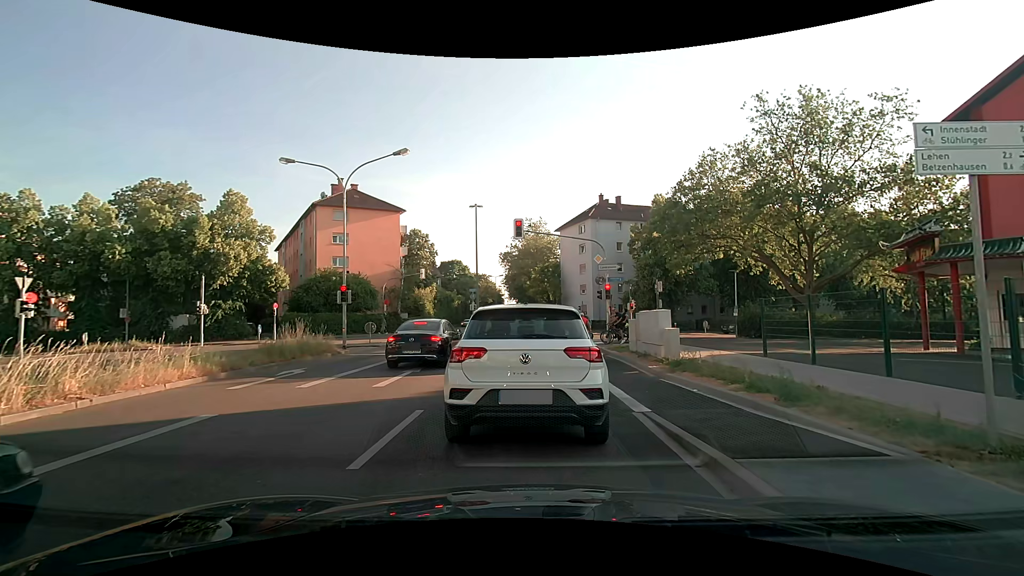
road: secondary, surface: asphalt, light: Day
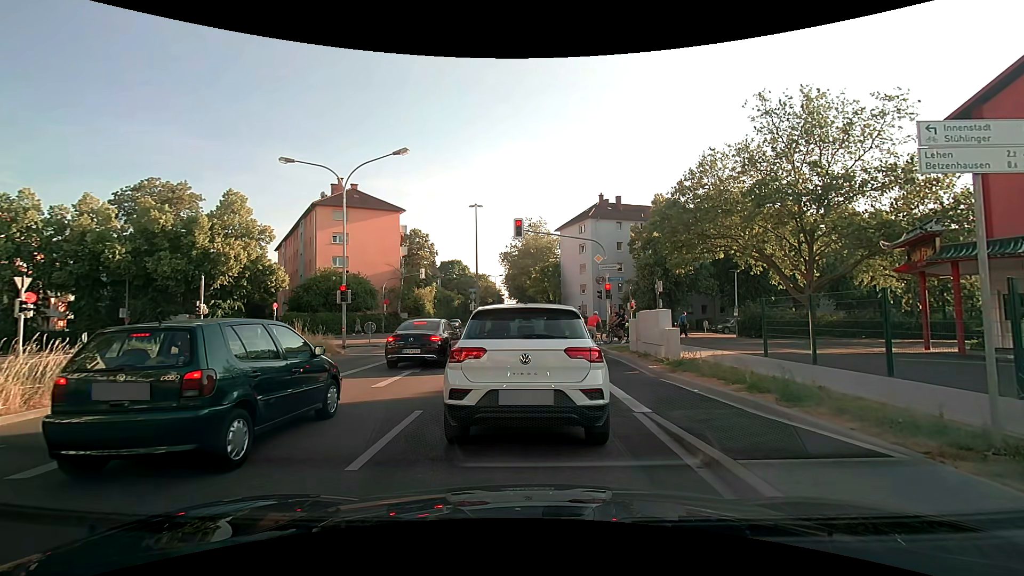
(0.0, +0.1) m; 0°
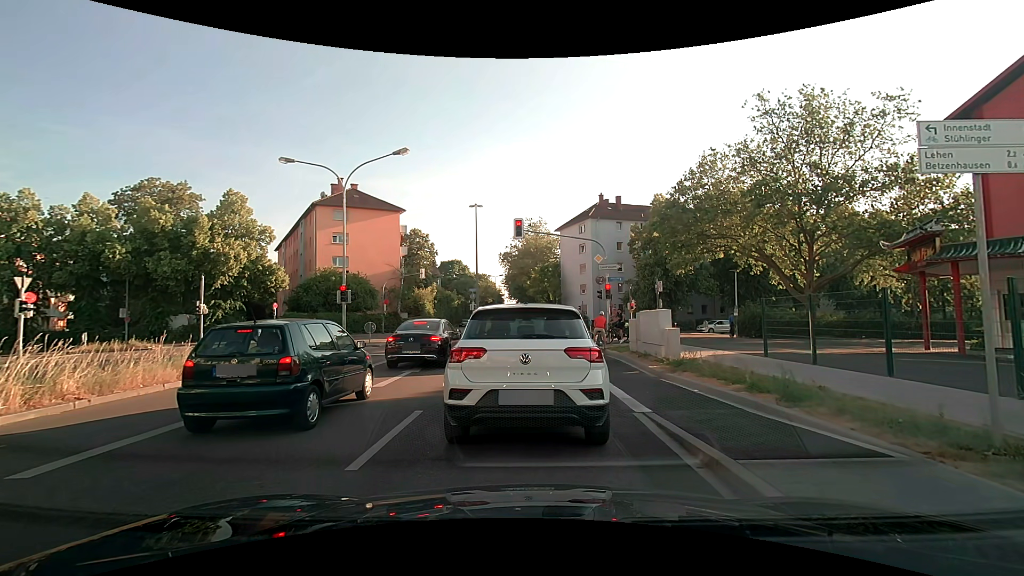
(0.0, 0.0) m; 0°
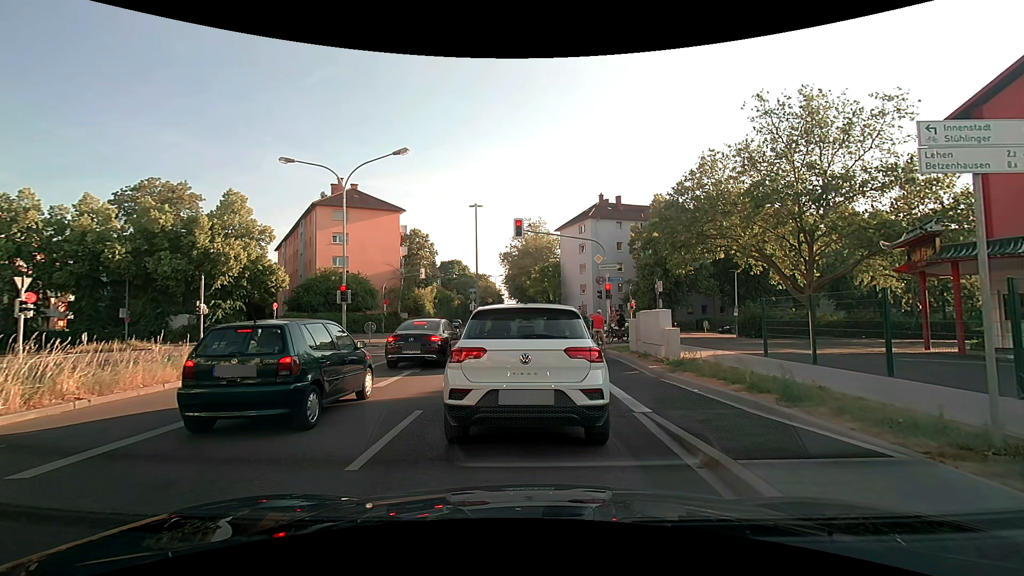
(0.0, 0.0) m; 0°
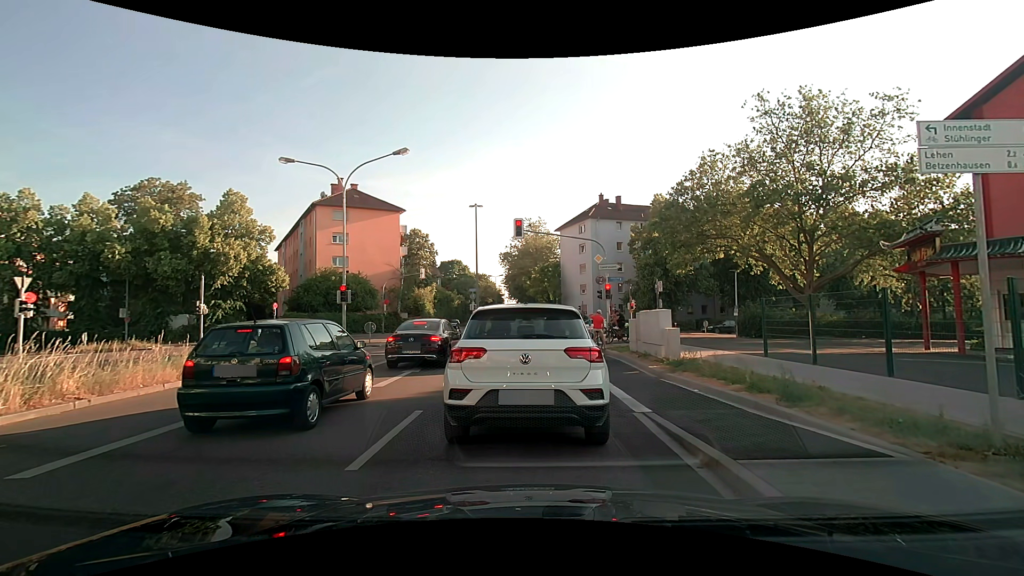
(0.0, 0.0) m; 0°
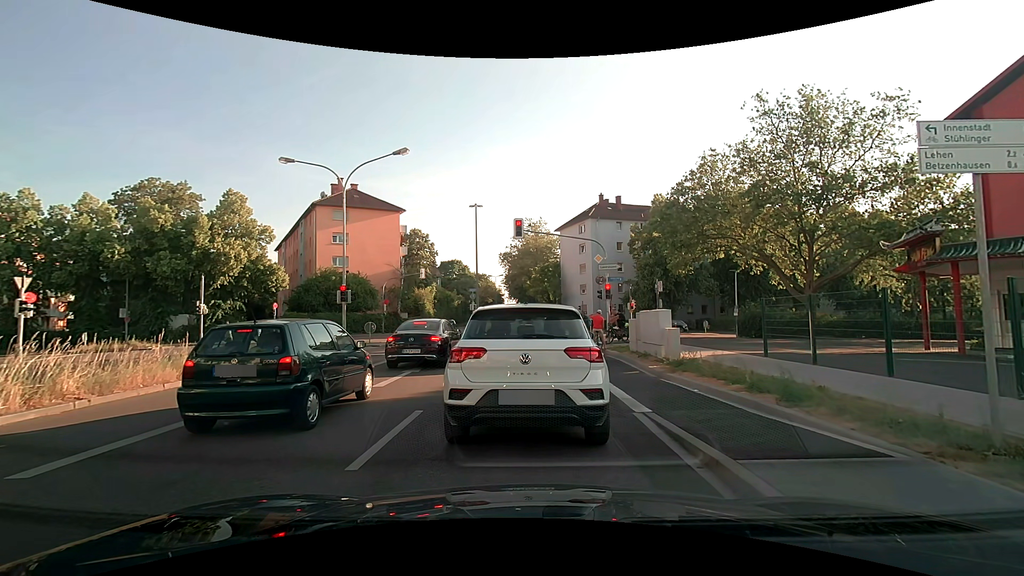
(0.0, 0.0) m; 0°
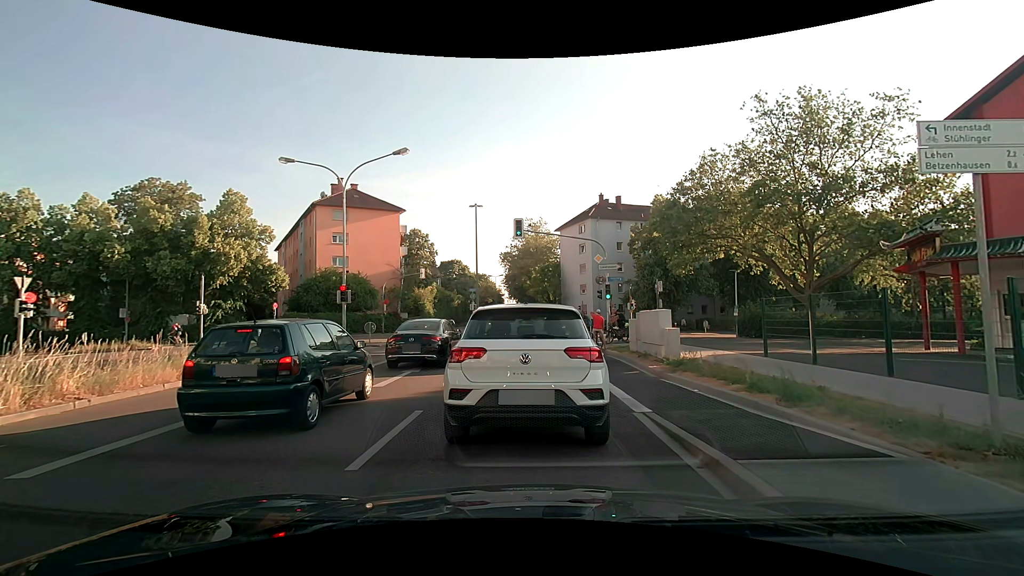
(0.0, 0.0) m; 0°
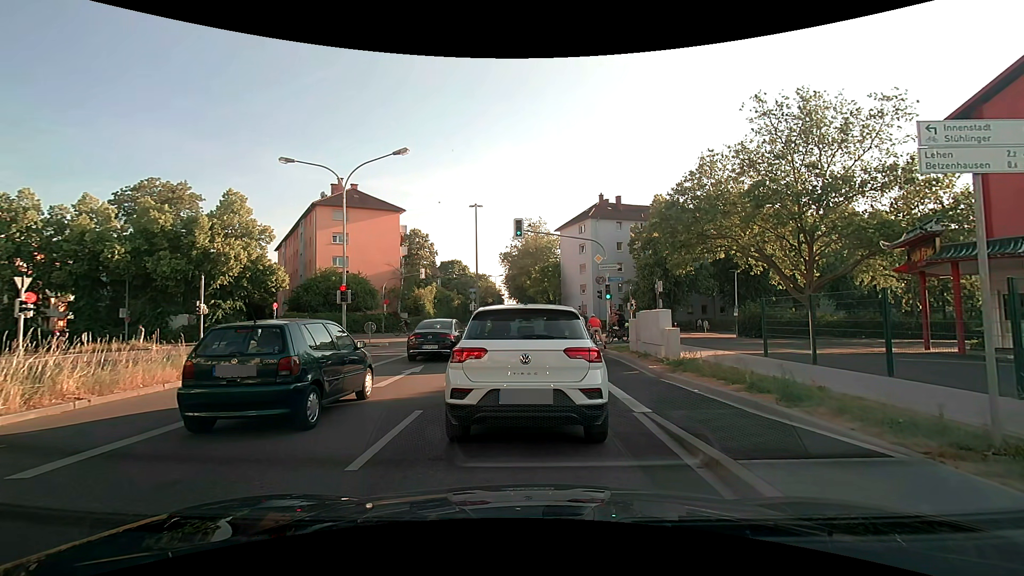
(0.0, 0.0) m; 0°
(0, +10) (0, +20) (0, +30) (0, +40) (0, +50) (0, +60) (0, +70) (0, +80) (0, +90) (0, +100) m
